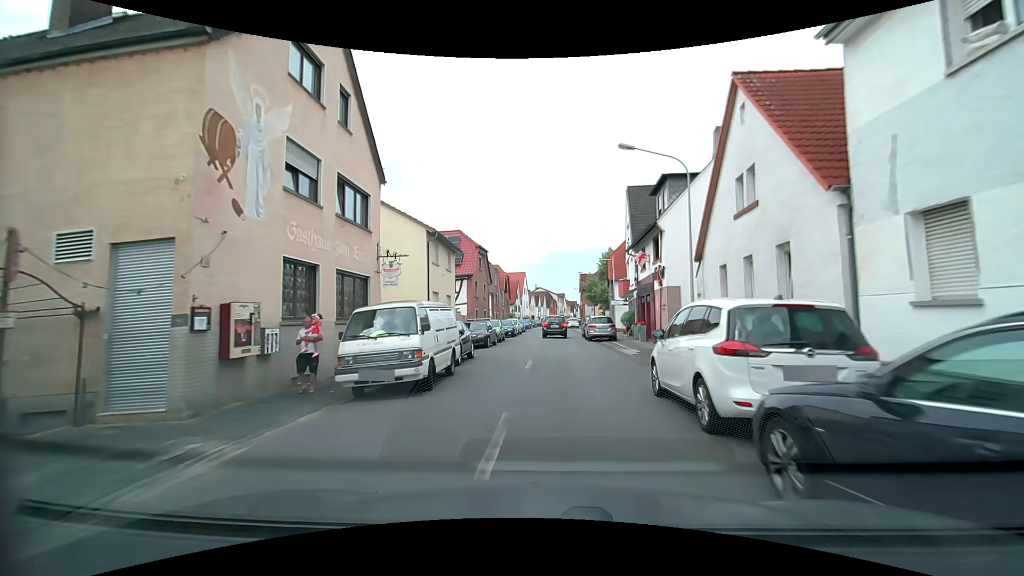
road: tertiary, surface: asphalt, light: Day
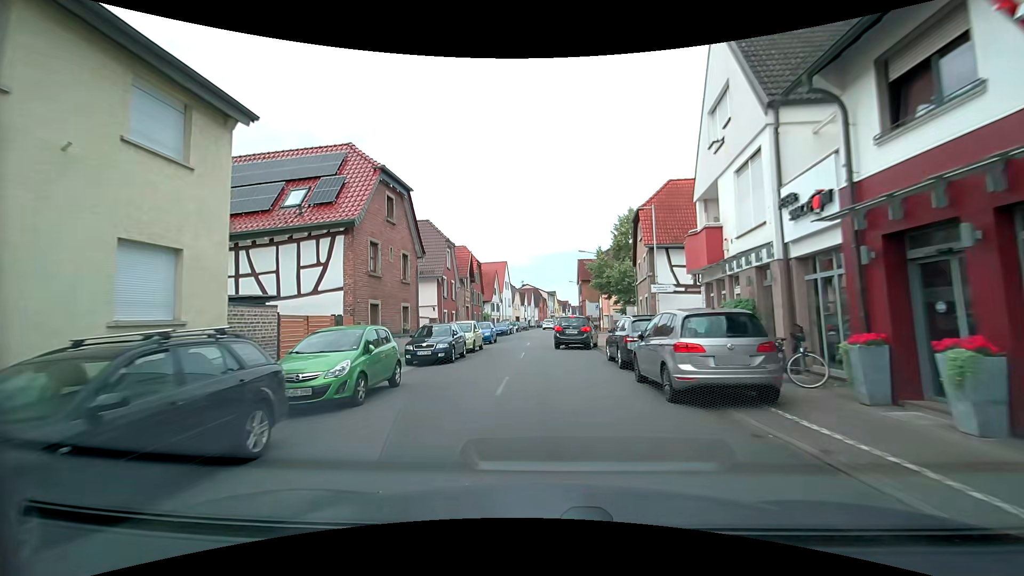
(+0.6, +22.9) m; +2°
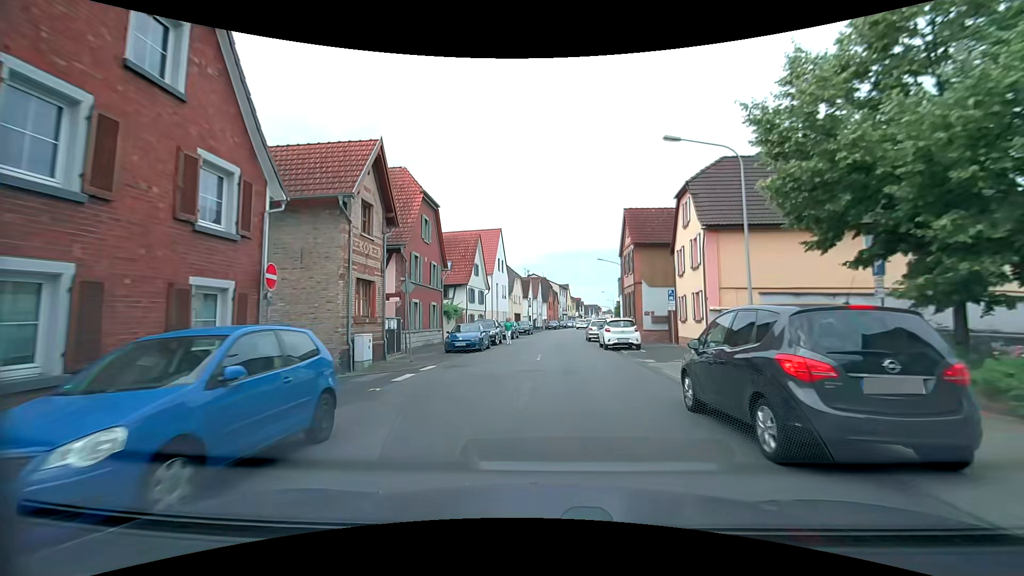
(-0.7, +29.2) m; -1°
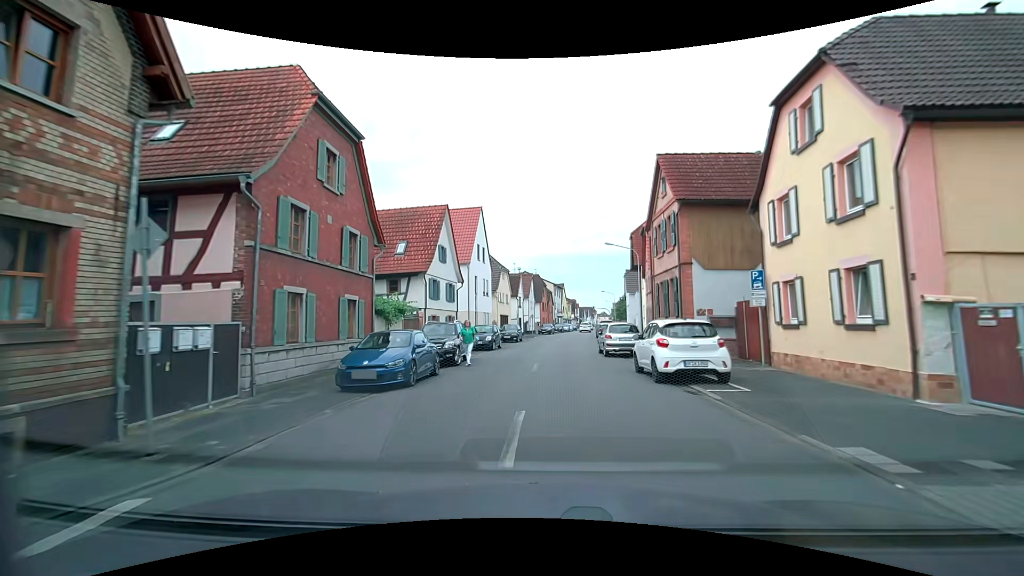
(0.0, +12.0) m; 0°
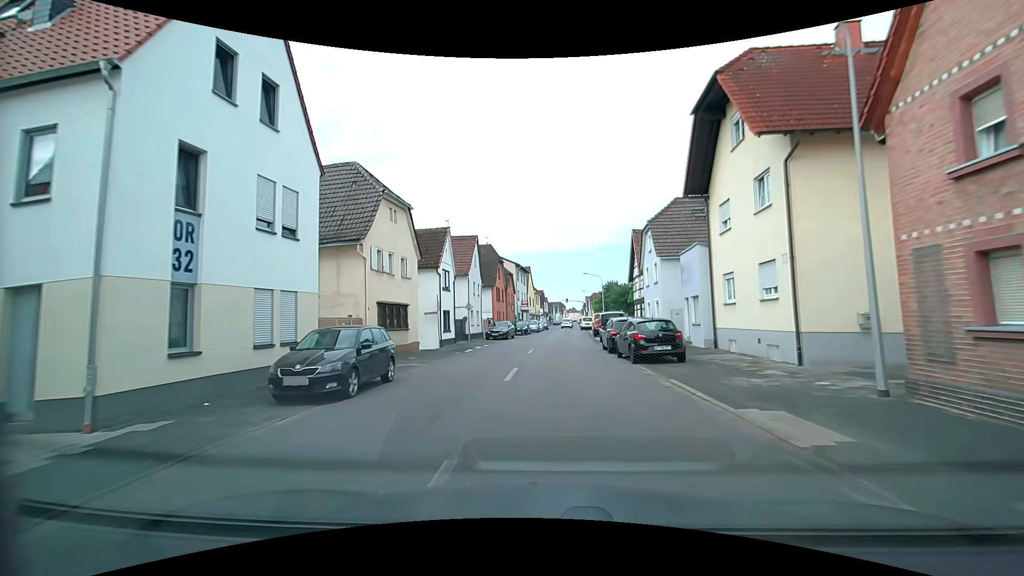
(+1.1, +30.4) m; +5°
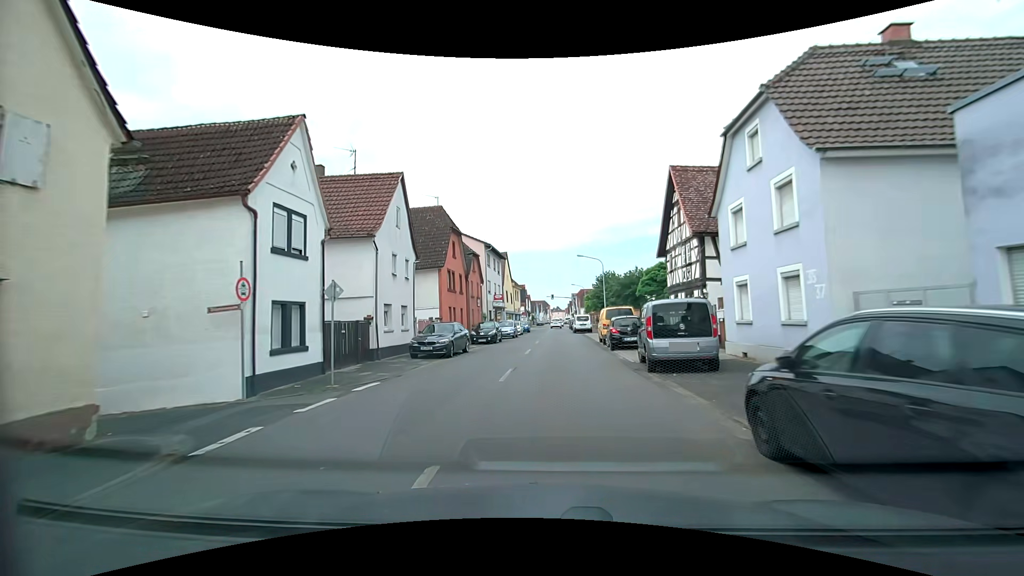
(-0.1, +18.6) m; +1°
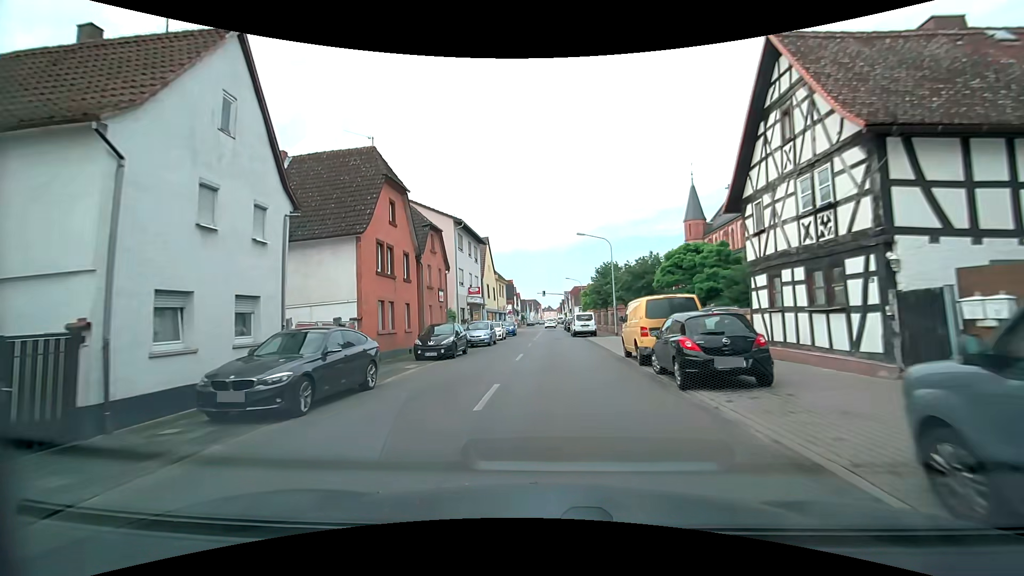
(+0.1, +12.5) m; +1°
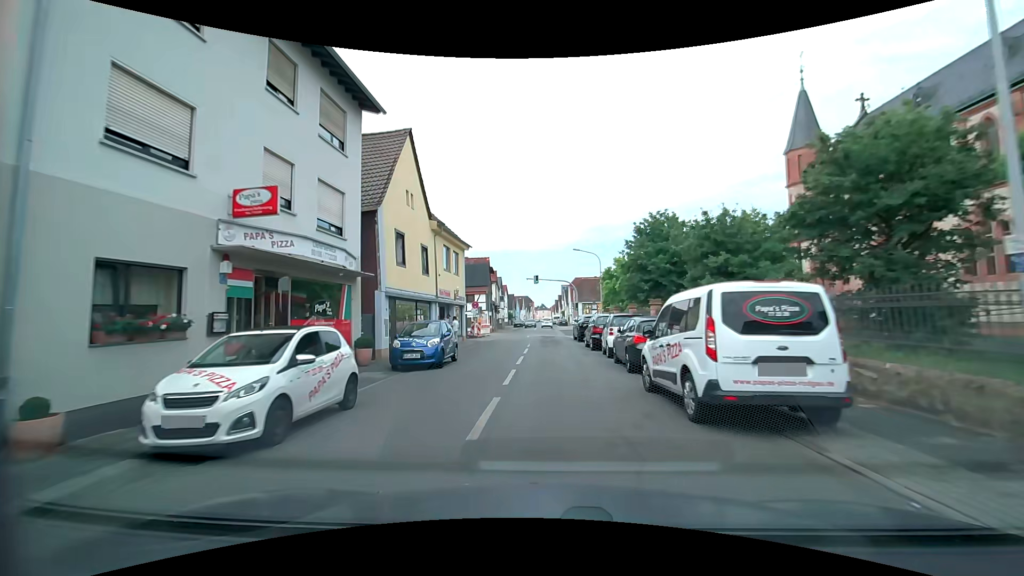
(0.0, +31.7) m; +1°
(0, +10) (0, +20) (0, +30) (0, +40) (0, +50) (0, +60) (0, +70) (0, +80) (0, +90) (0, +100) m
